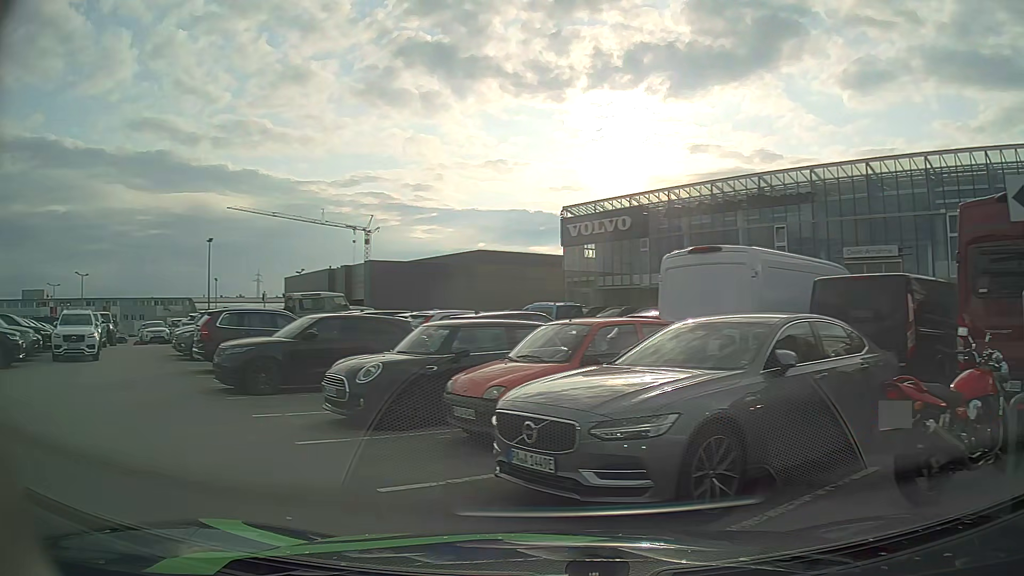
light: Day
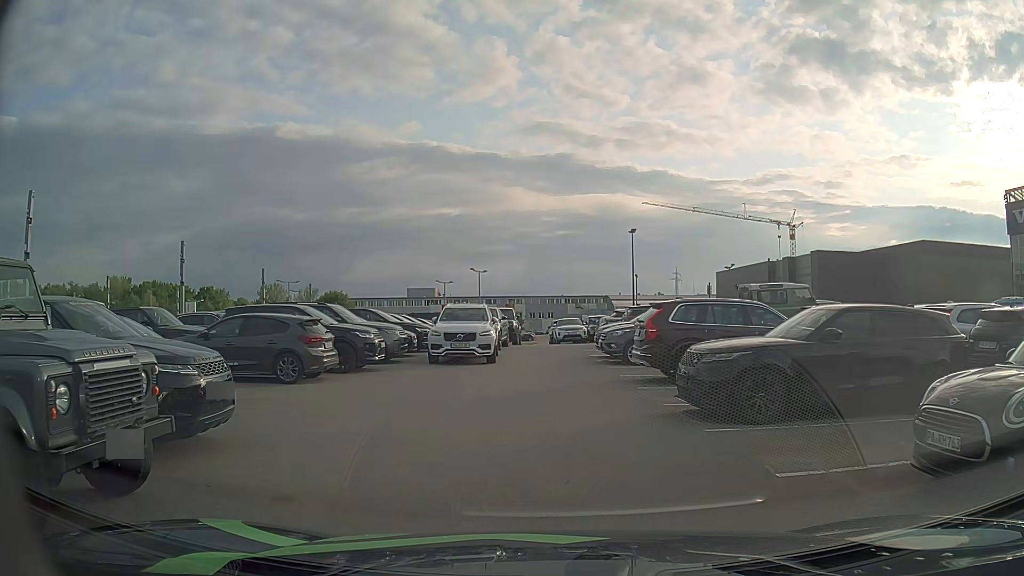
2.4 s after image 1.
(-2.0, +4.1) m; -41°
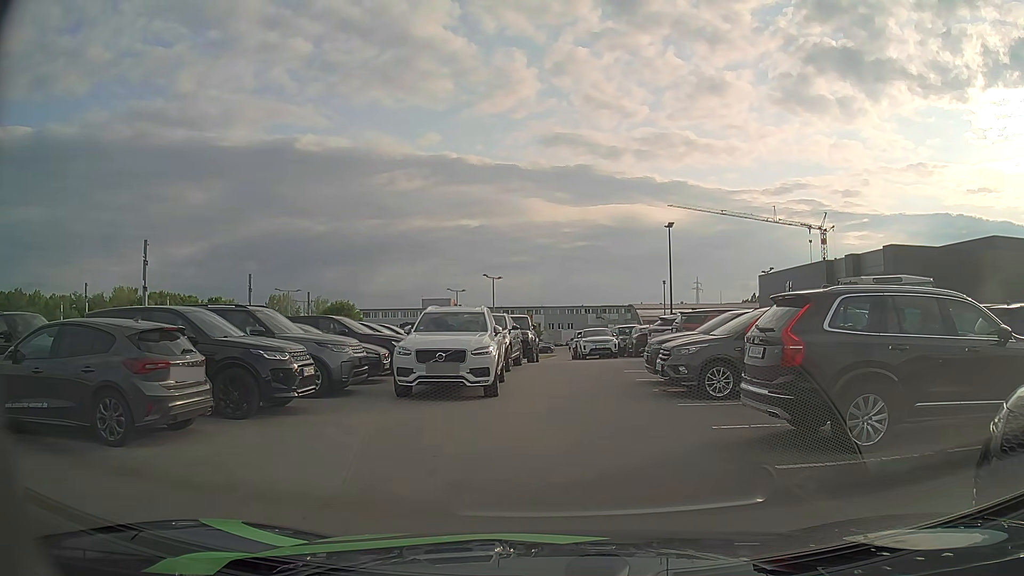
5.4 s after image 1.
(-0.1, +7.0) m; -1°
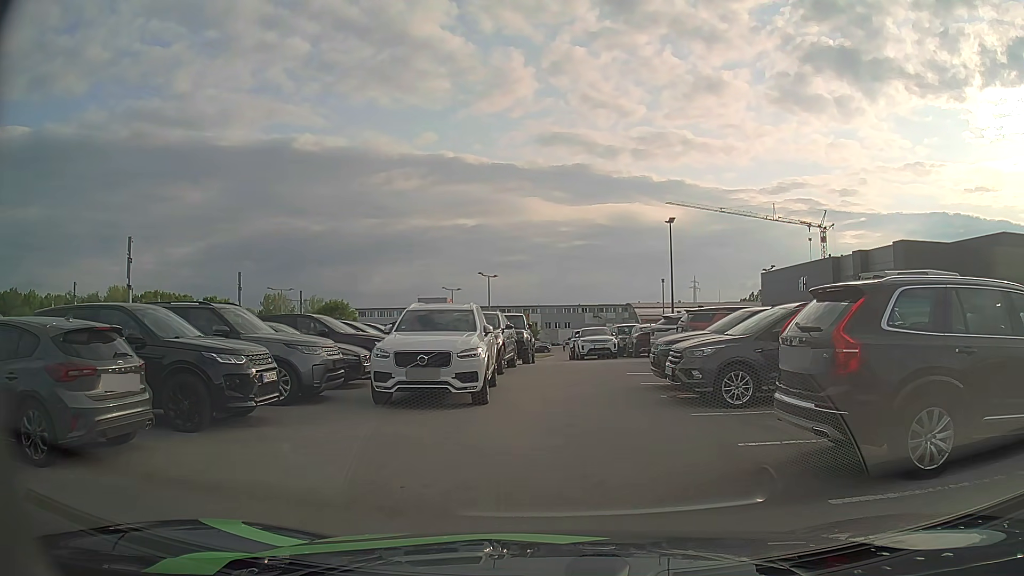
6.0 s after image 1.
(0.0, +1.4) m; -1°
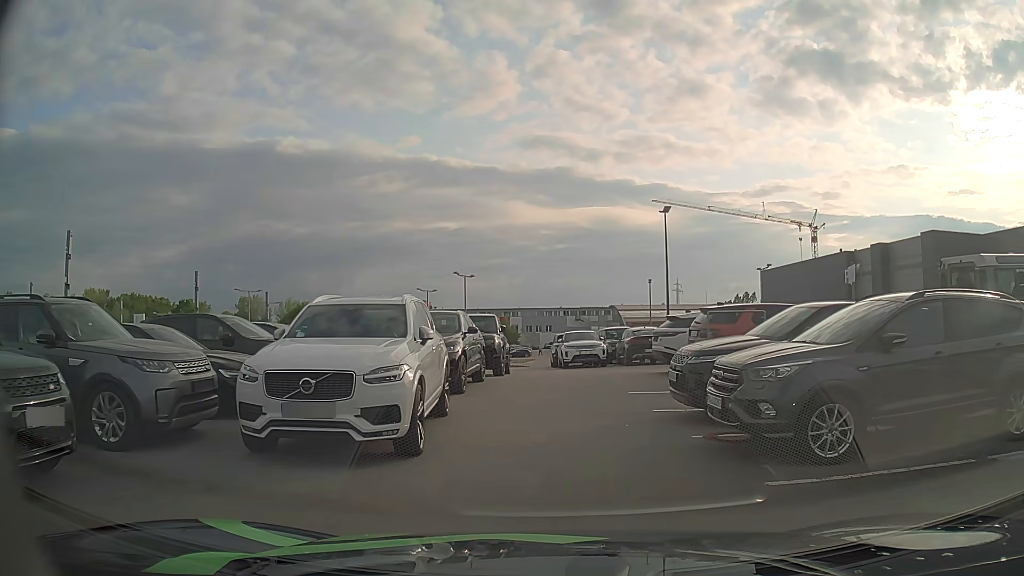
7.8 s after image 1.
(+0.1, +4.4) m; +3°
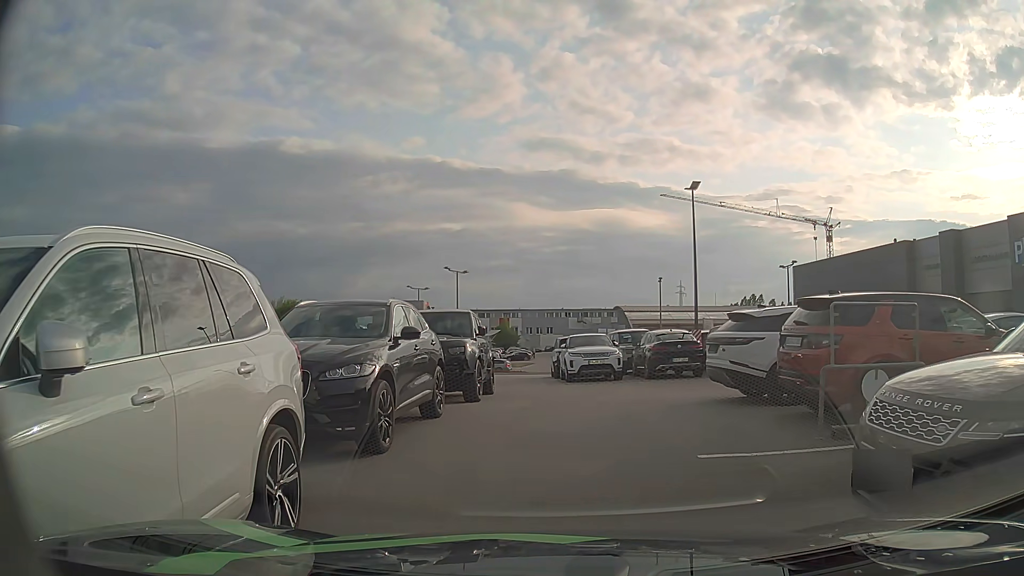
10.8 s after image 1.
(0.0, +6.2) m; 0°
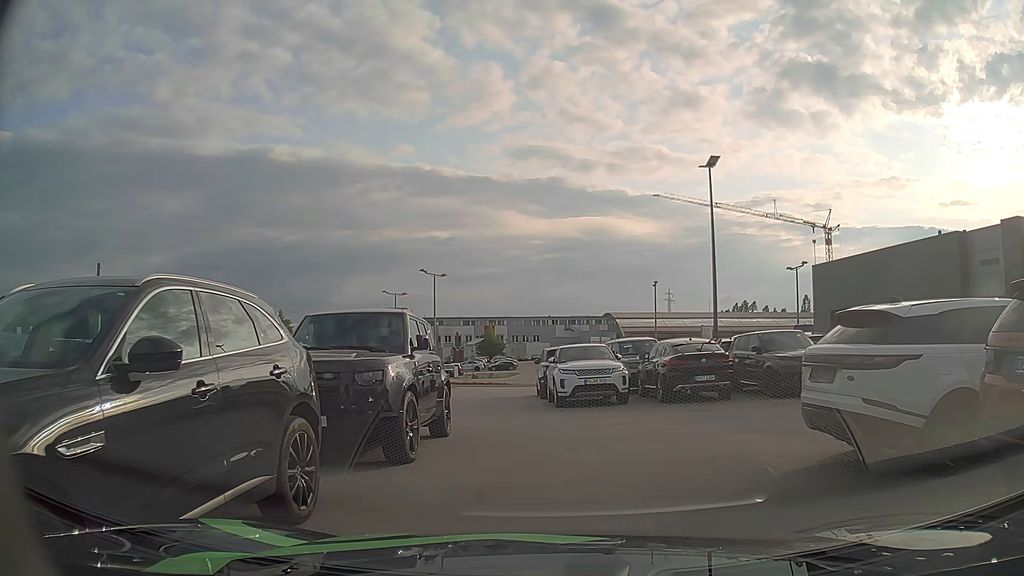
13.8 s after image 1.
(0.0, +5.2) m; +1°
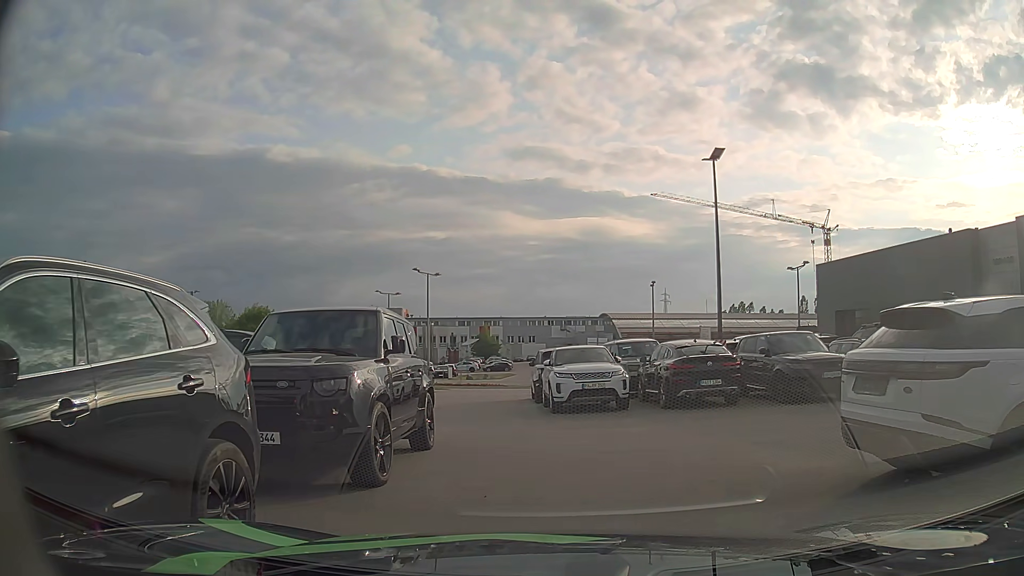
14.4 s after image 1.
(0.0, +1.1) m; +1°
